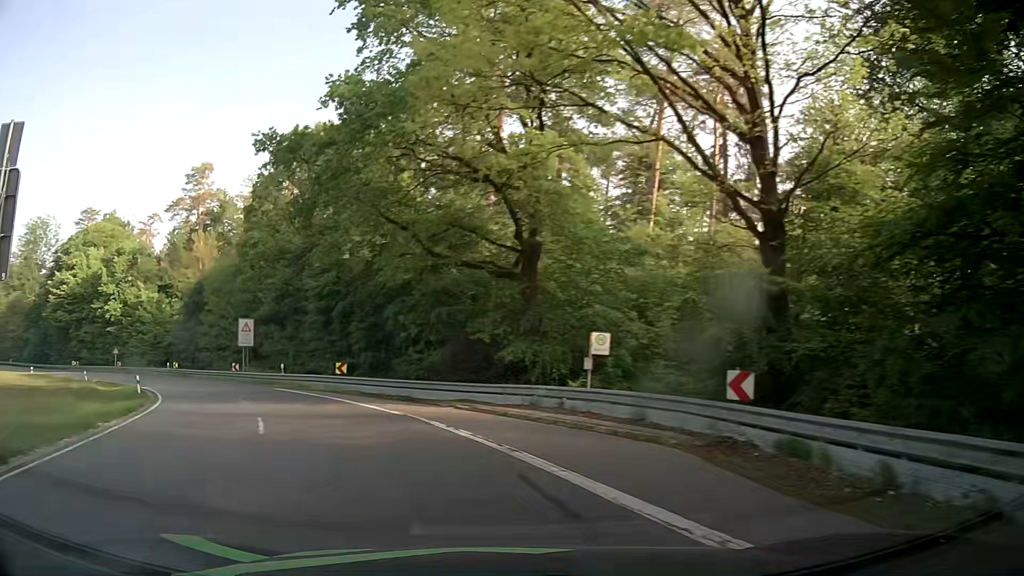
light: Day
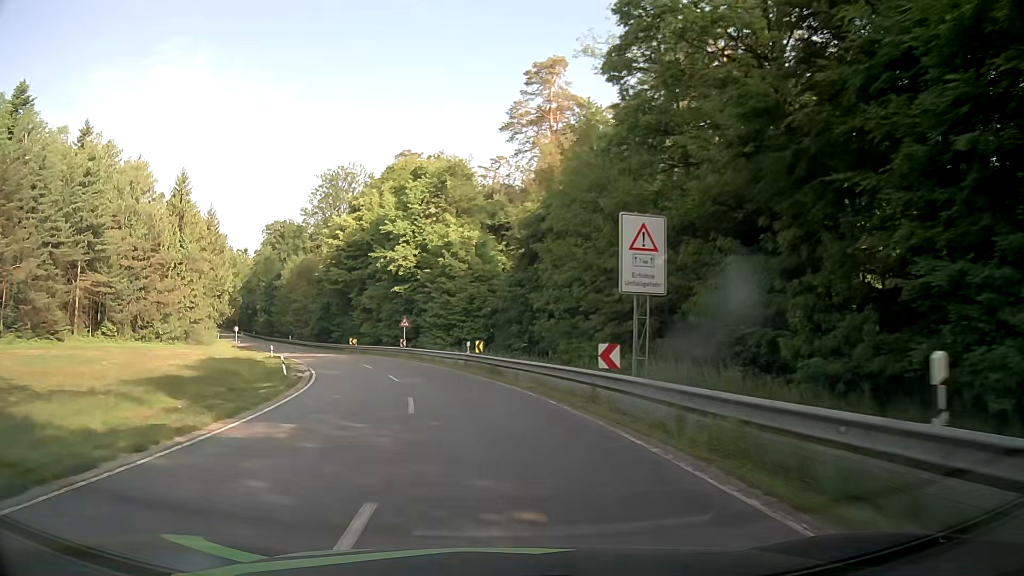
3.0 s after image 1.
(-12.8, +31.6) m; -33°
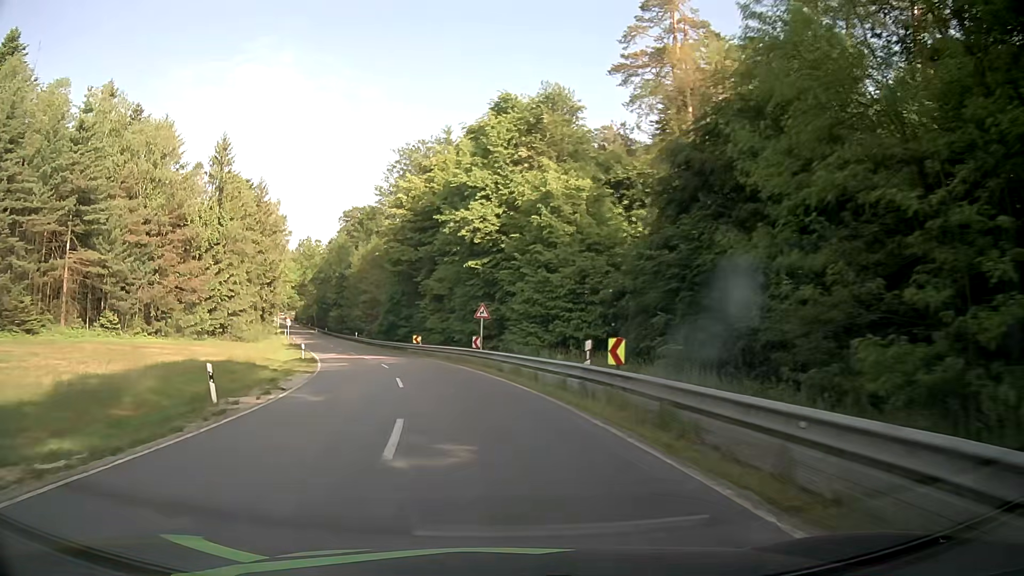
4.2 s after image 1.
(-1.2, +16.6) m; -8°
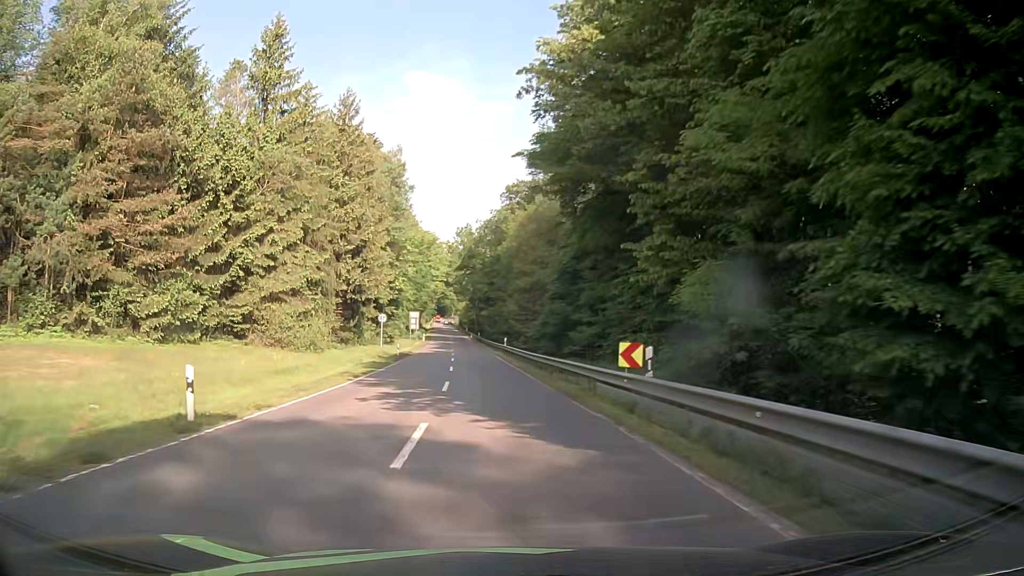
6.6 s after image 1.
(-5.0, +34.0) m; -15°
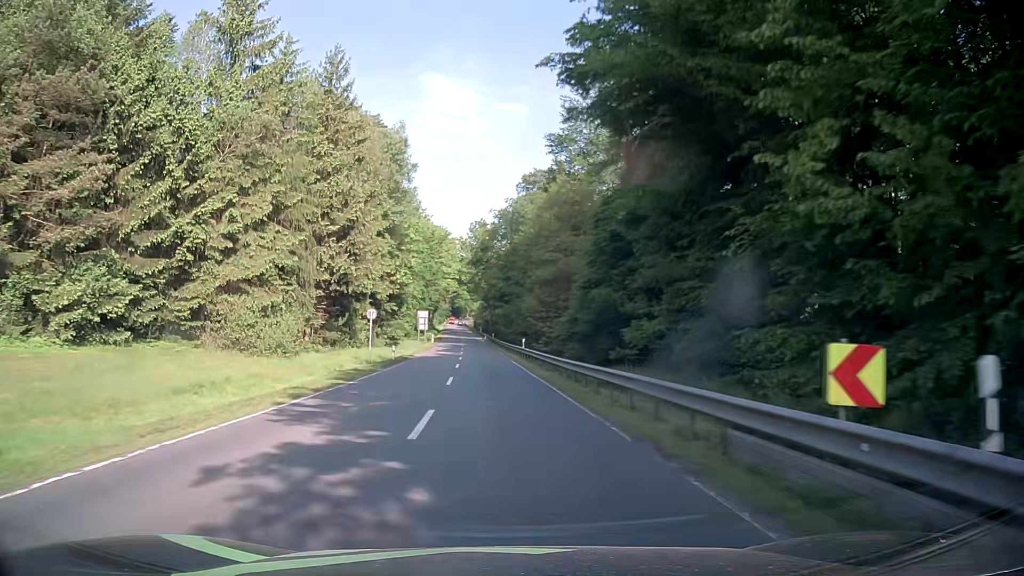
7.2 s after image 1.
(-0.1, +9.0) m; -2°
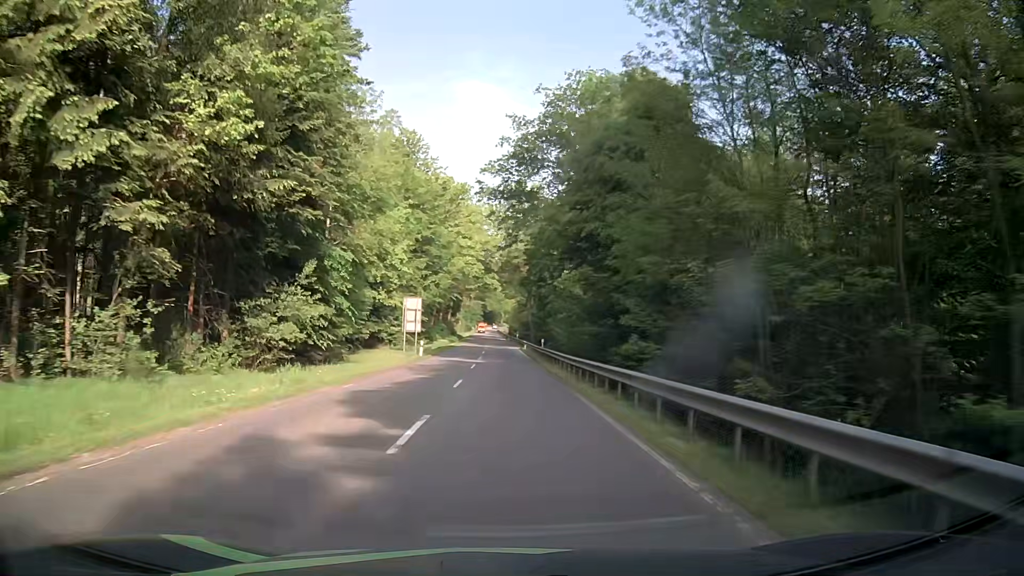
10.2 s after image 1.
(-1.4, +45.9) m; -4°
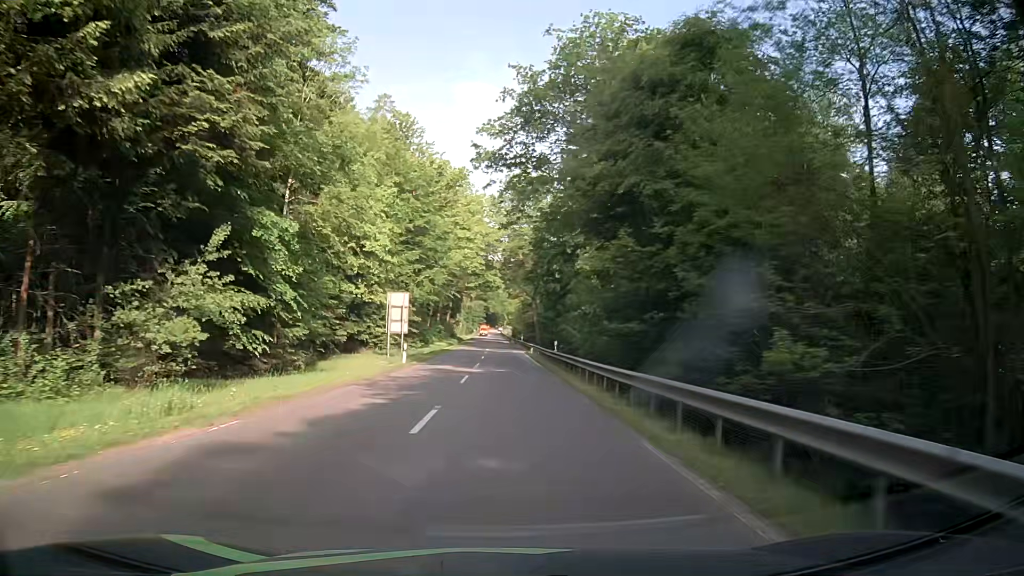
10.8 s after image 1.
(+0.1, +9.1) m; +1°
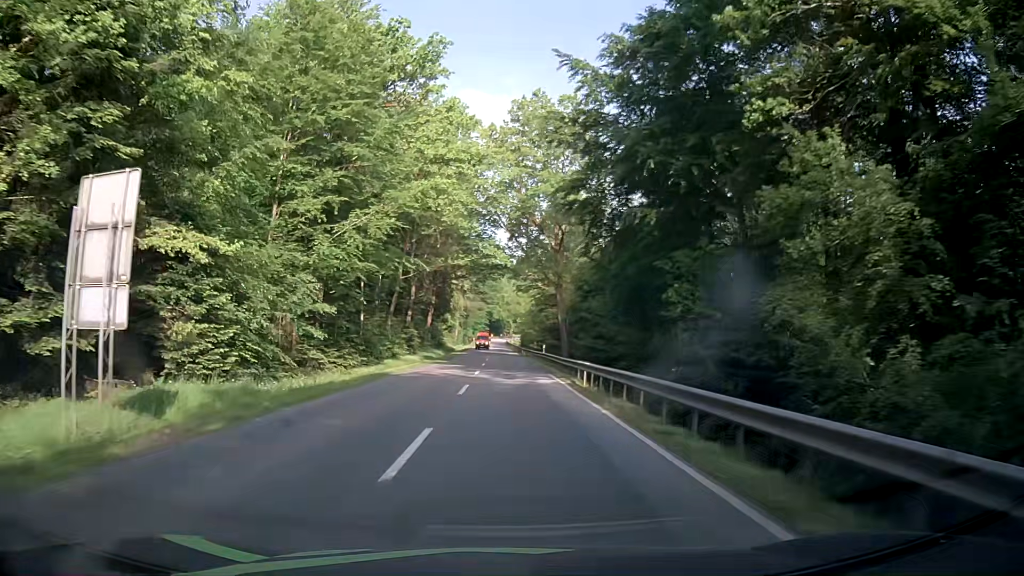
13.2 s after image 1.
(-0.5, +36.4) m; -1°
(0, +10) (0, +20) (0, +30) (0, +40) (0, +50) (0, +60) (0, +70) (0, +80) (0, +90) (0, +100) m
